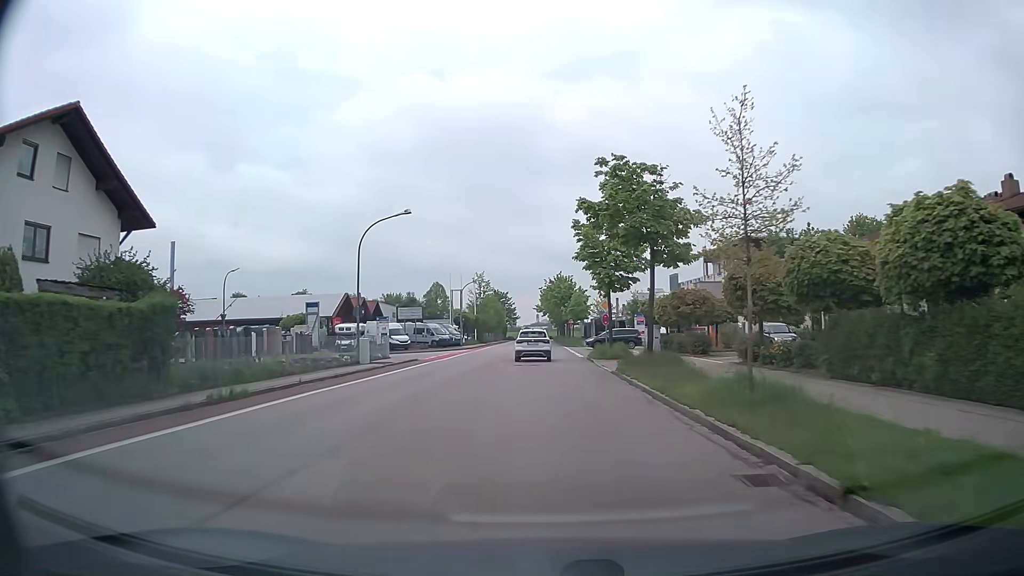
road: tertiary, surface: asphalt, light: Day
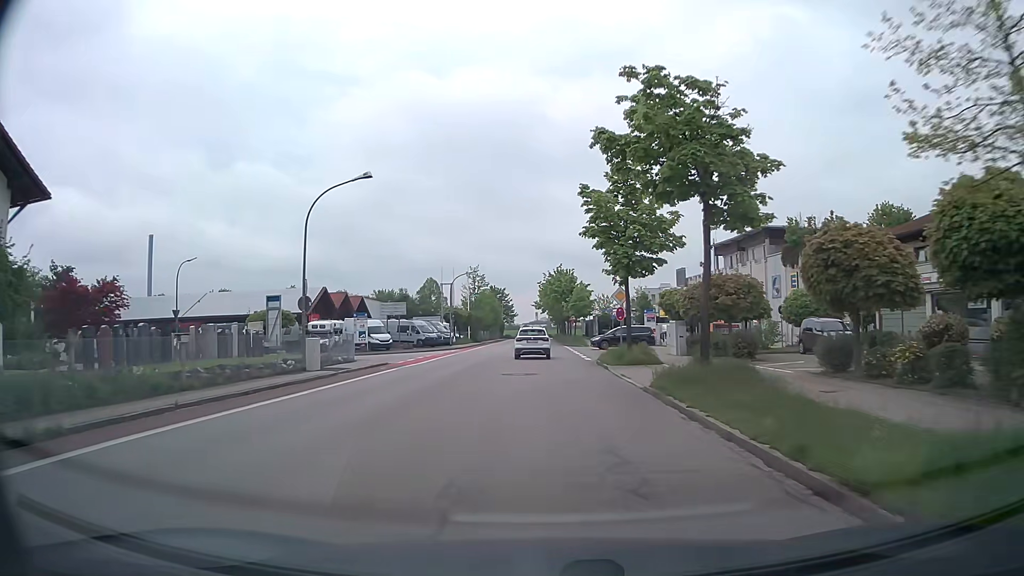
(0.0, +7.4) m; 0°
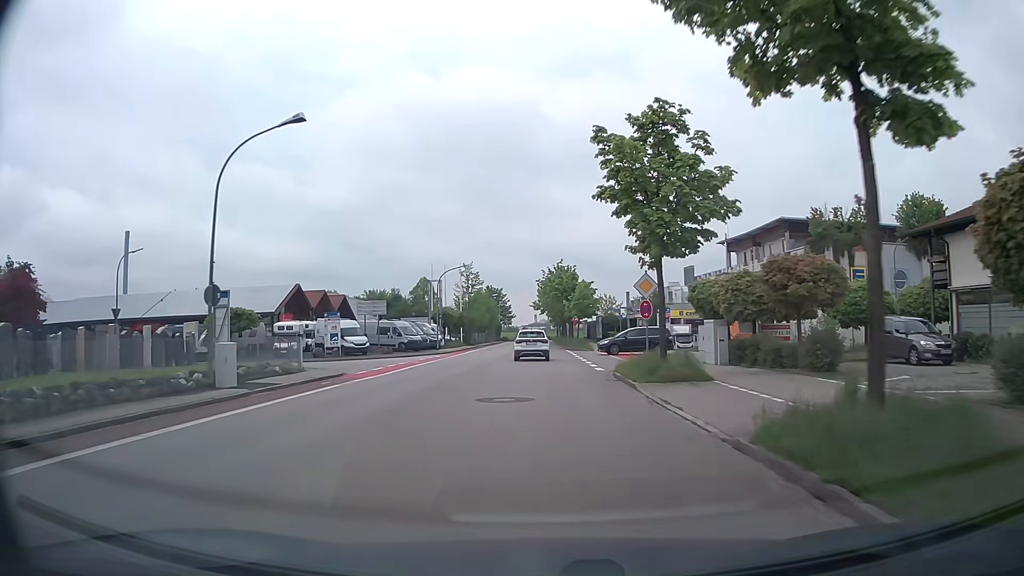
(0.0, +7.5) m; 0°
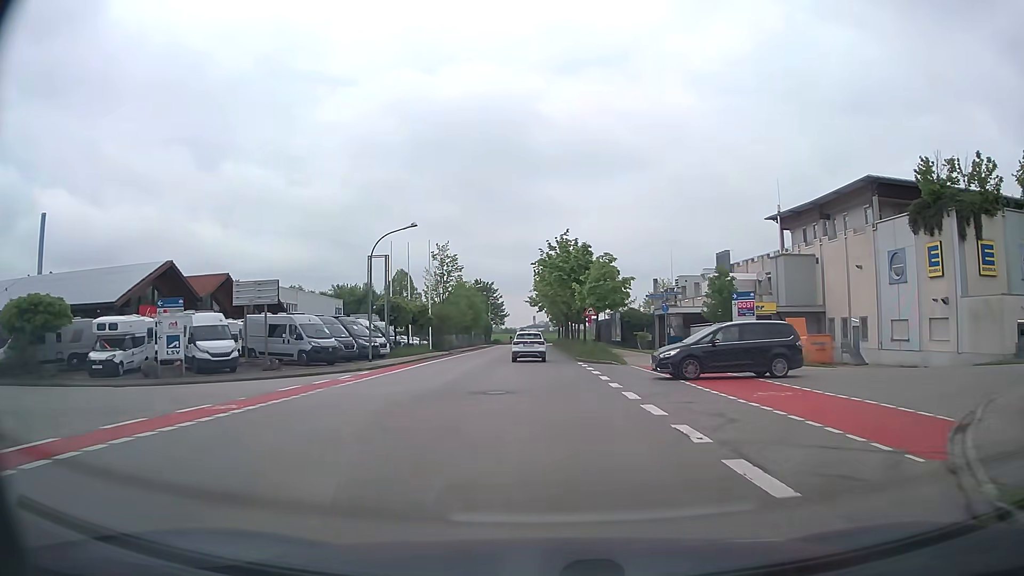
(+0.1, +22.4) m; 0°
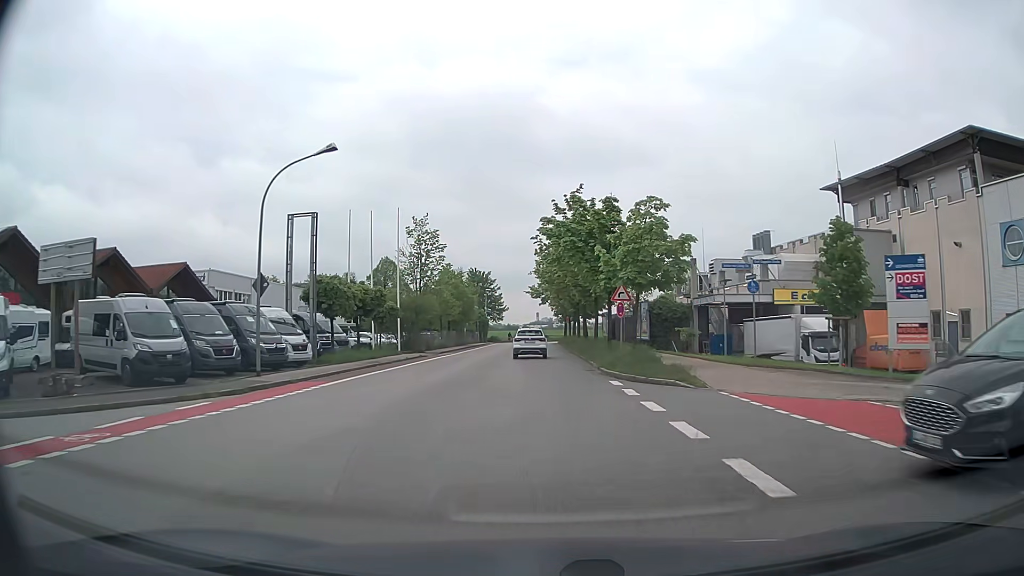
(0.0, +15.1) m; 0°
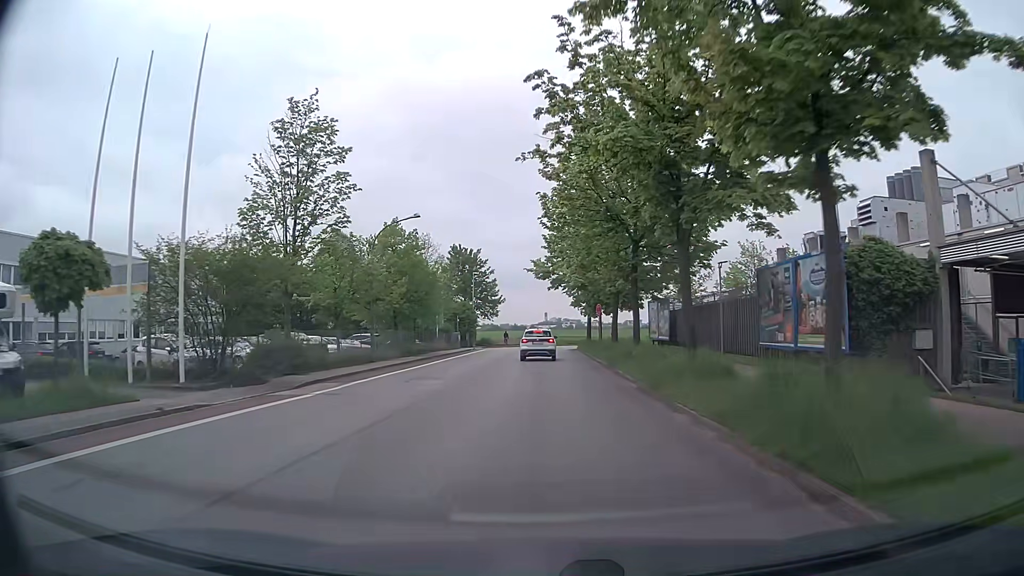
(-0.3, +30.9) m; 0°
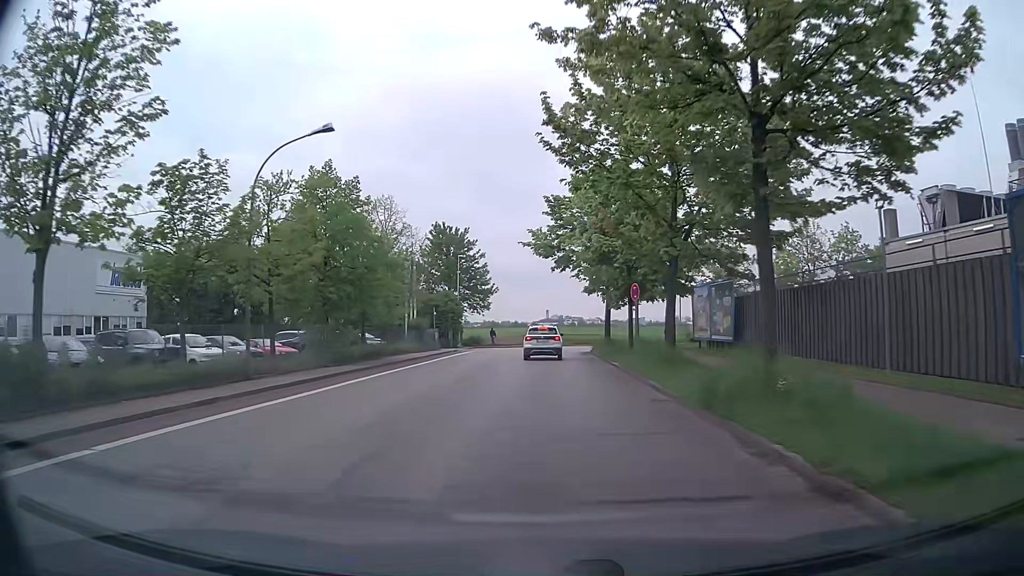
(-0.3, +14.8) m; -1°
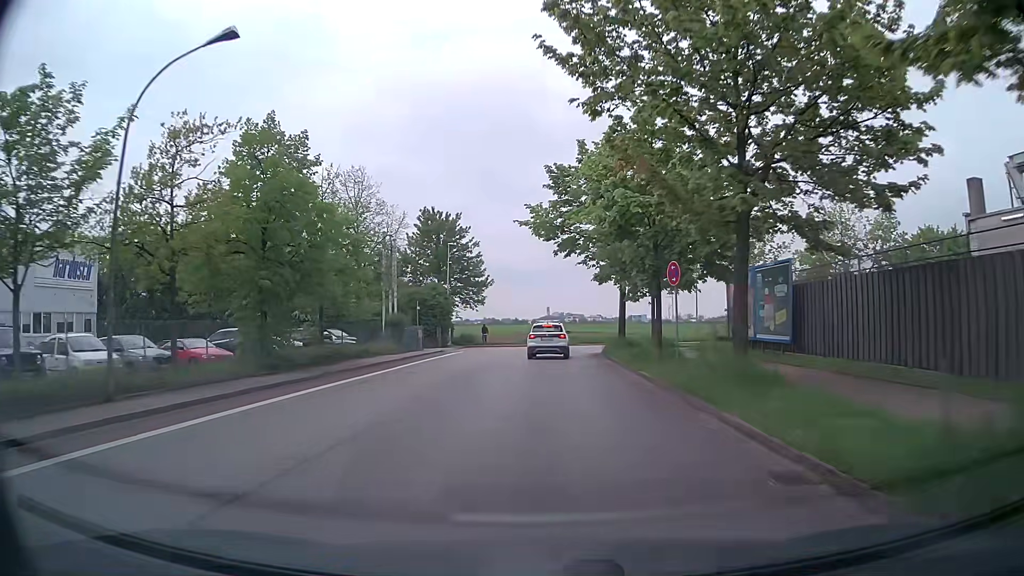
(0.0, +7.0) m; -1°
(0, +10) (0, +20) (0, +30) (+2, +40) (+8, +48) (+17, +51) (+27, +53) (+37, +53) (+47, +53) (+57, +54) m
